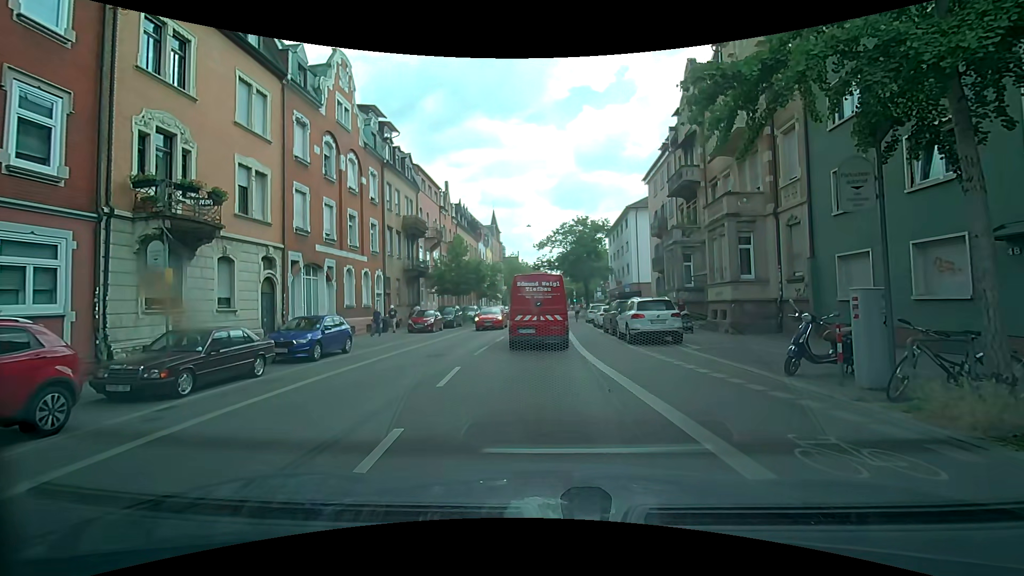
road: secondary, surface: asphalt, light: Day
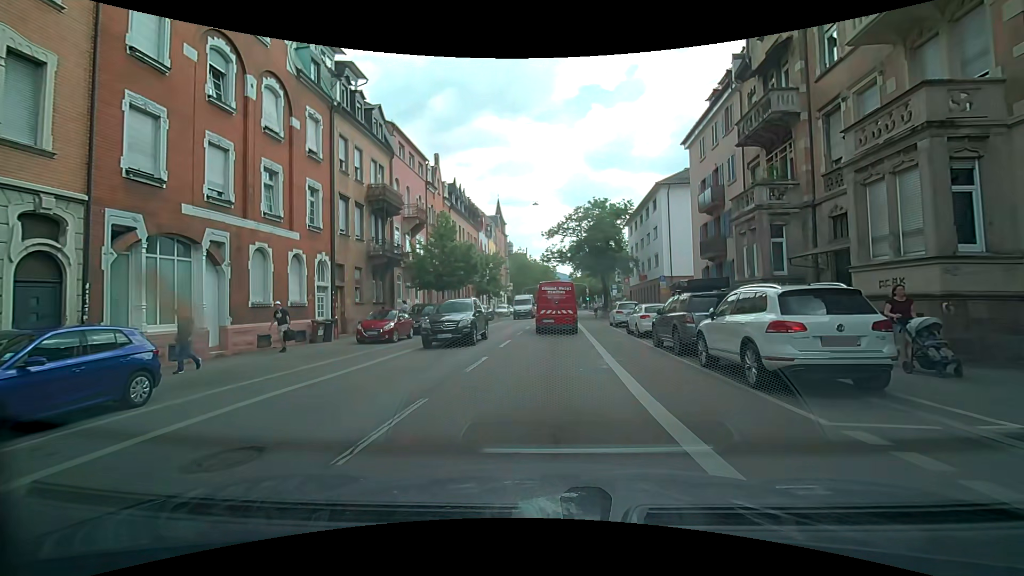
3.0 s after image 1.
(-0.2, +10.6) m; -2°
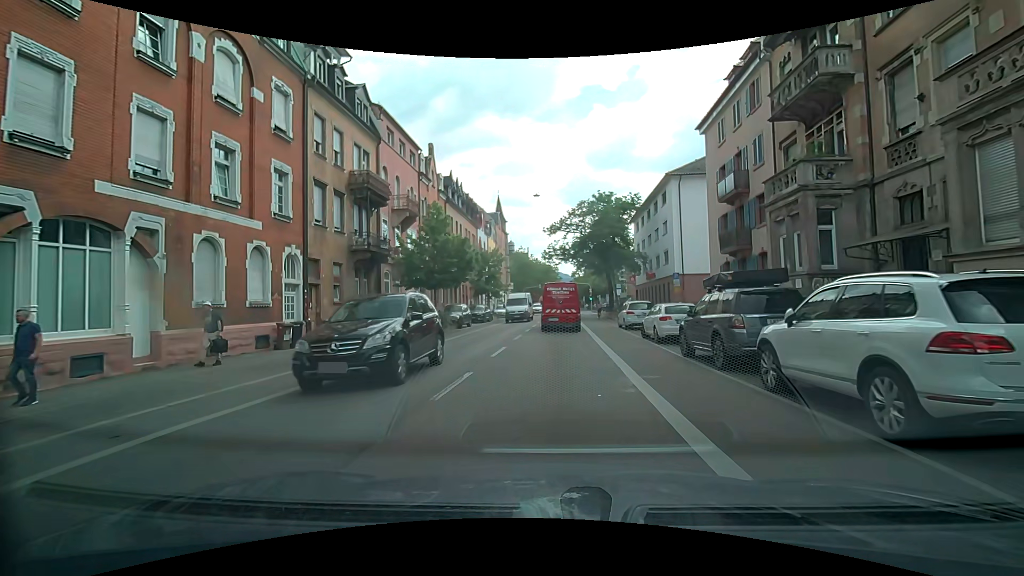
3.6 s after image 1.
(0.0, +3.2) m; 0°
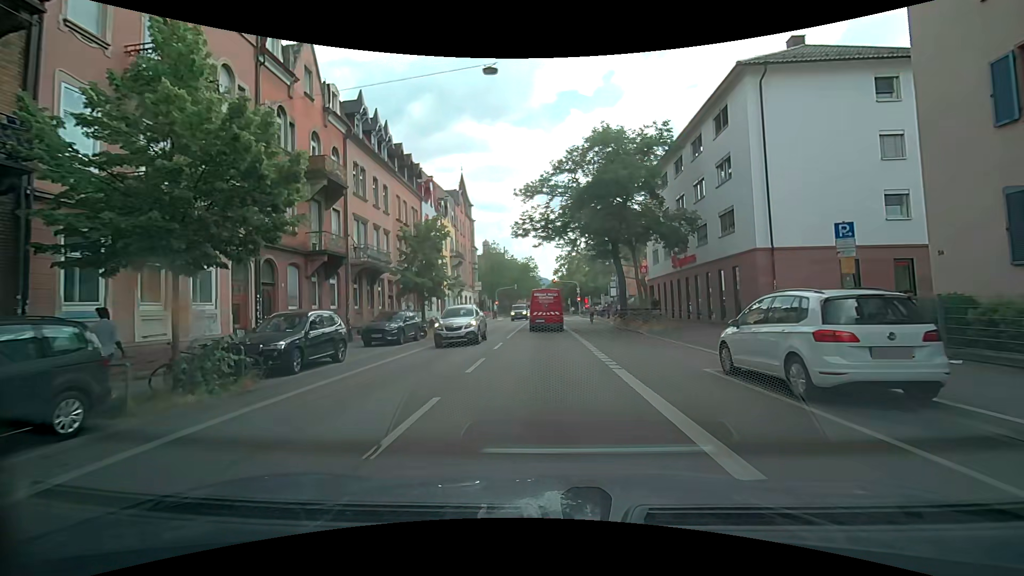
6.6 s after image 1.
(+0.3, +20.7) m; +2°
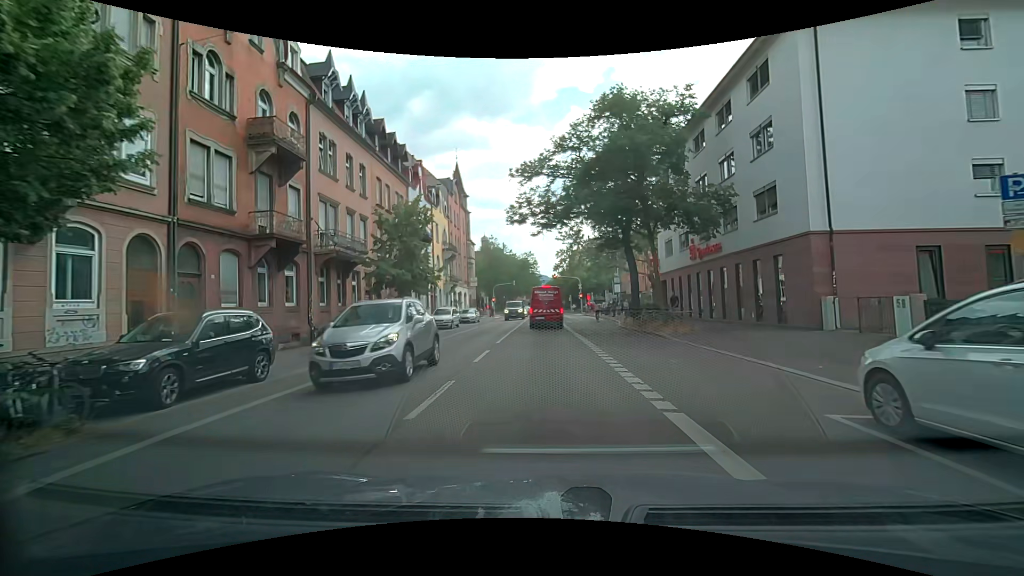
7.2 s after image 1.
(0.0, +4.6) m; 0°
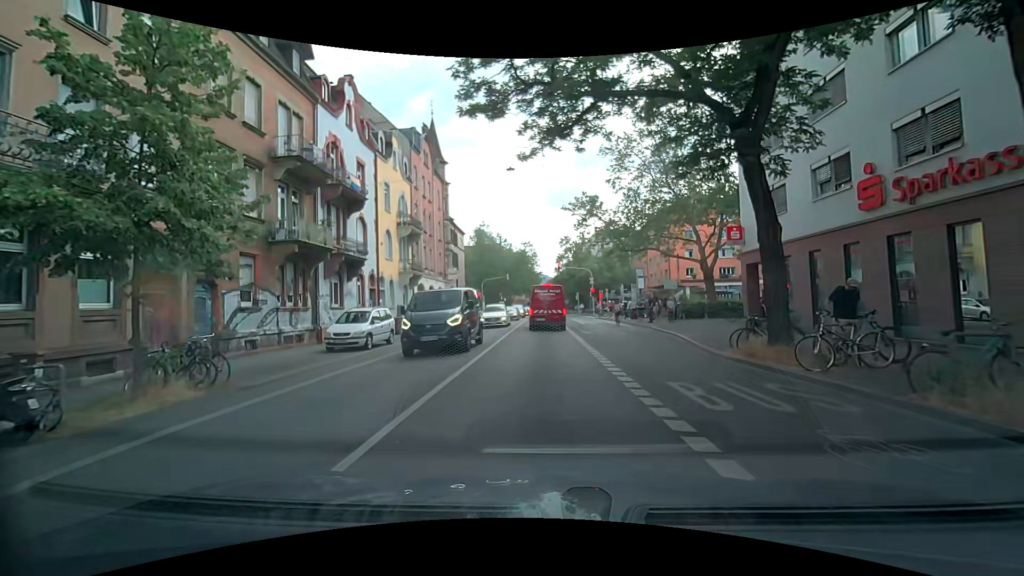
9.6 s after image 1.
(+0.1, +17.4) m; 0°
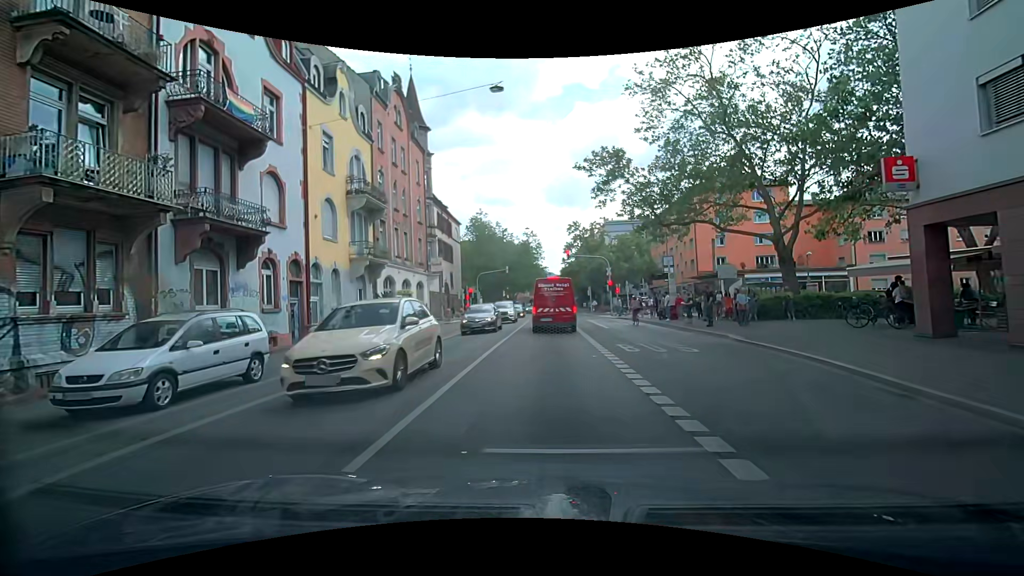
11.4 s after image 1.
(-0.1, +10.6) m; -2°
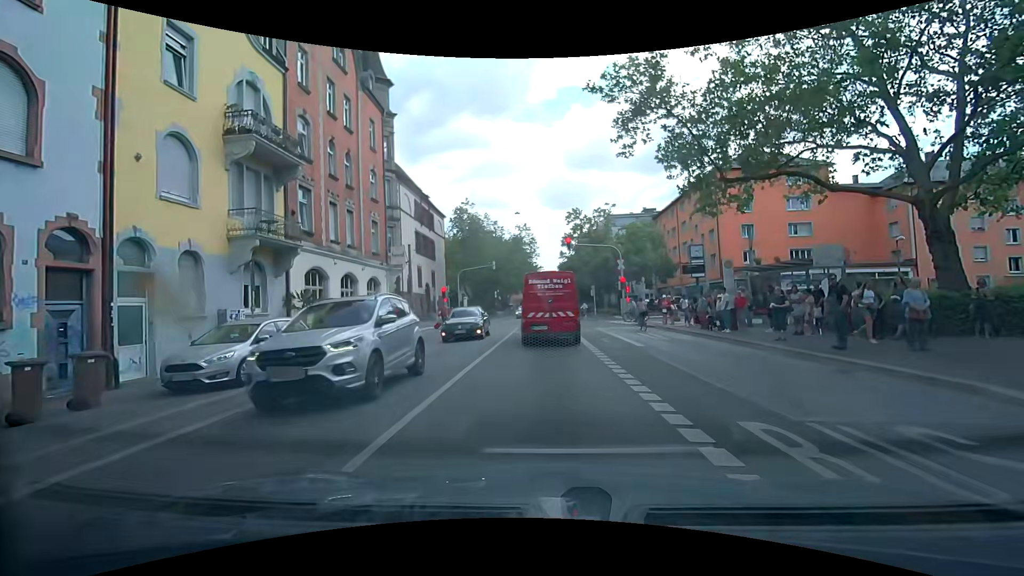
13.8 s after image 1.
(+0.3, +10.2) m; +1°
